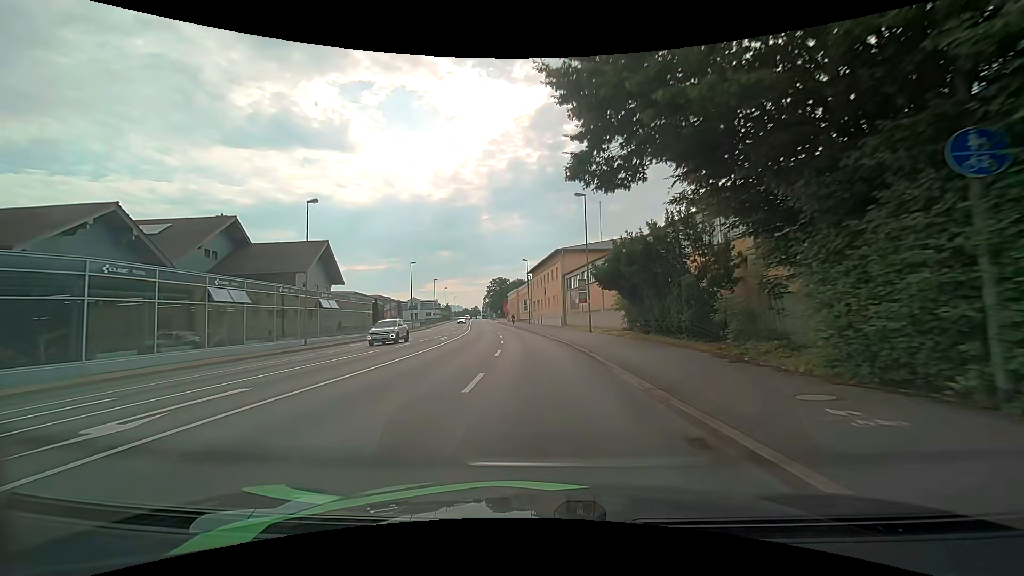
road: primary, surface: asphalt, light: Day
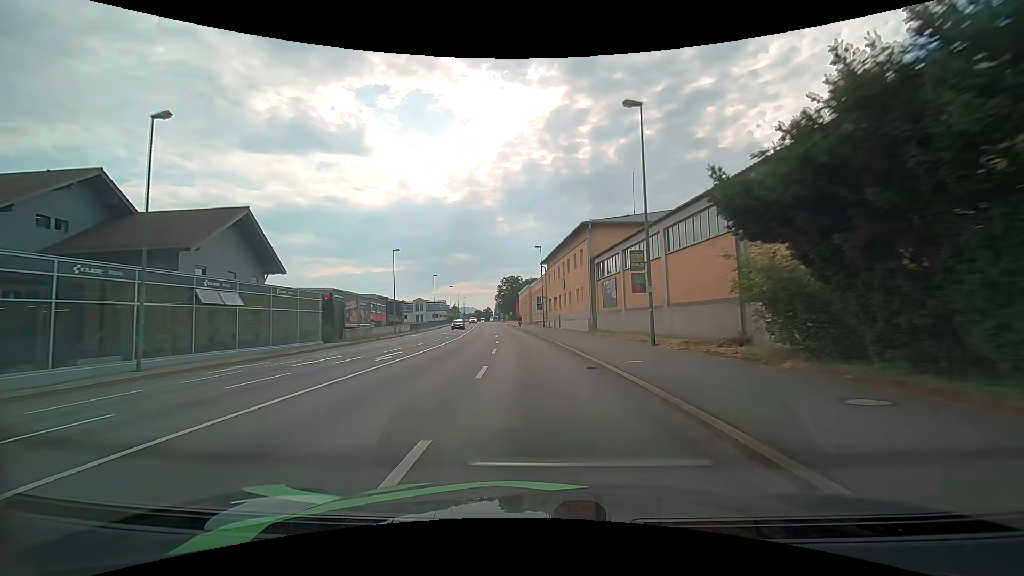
(-0.2, +16.1) m; -1°
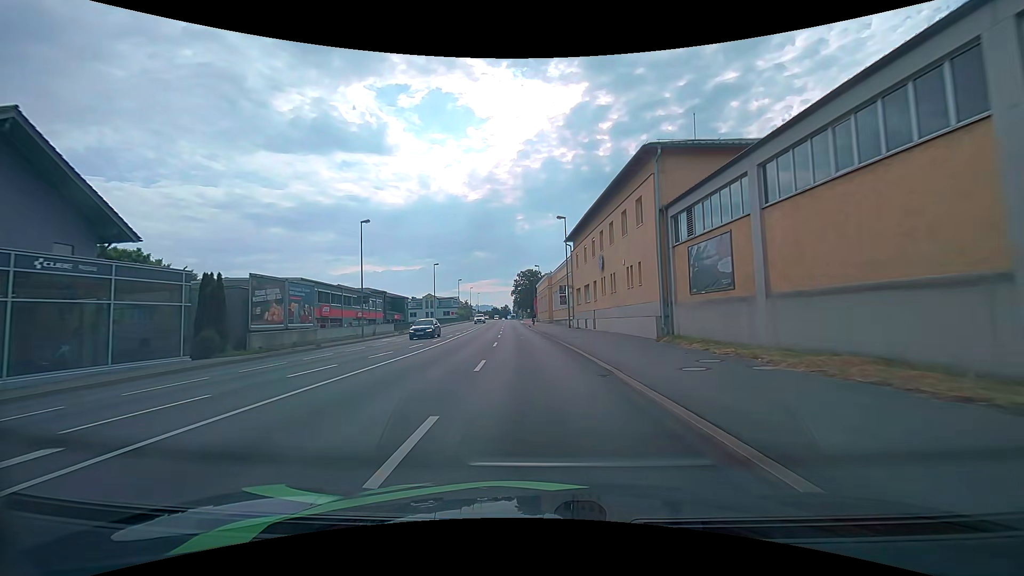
(-0.4, +16.9) m; -2°
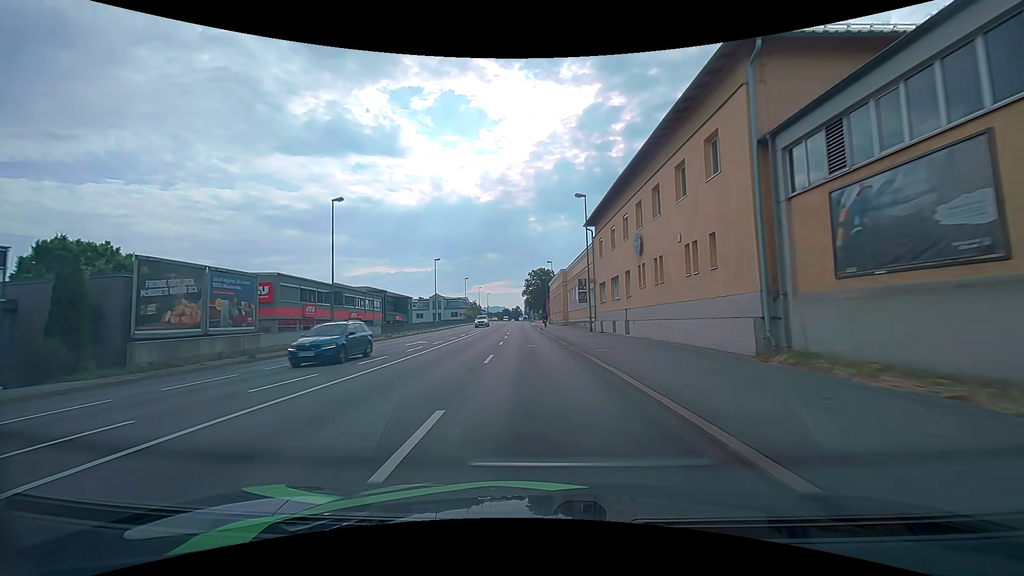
(-0.1, +8.6) m; -2°
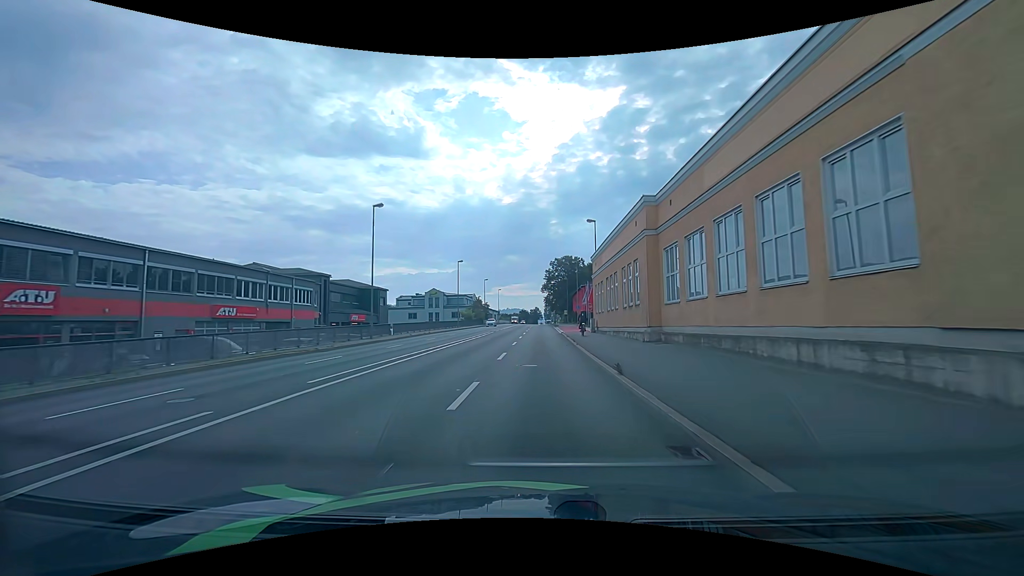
(-1.0, +36.3) m; -2°
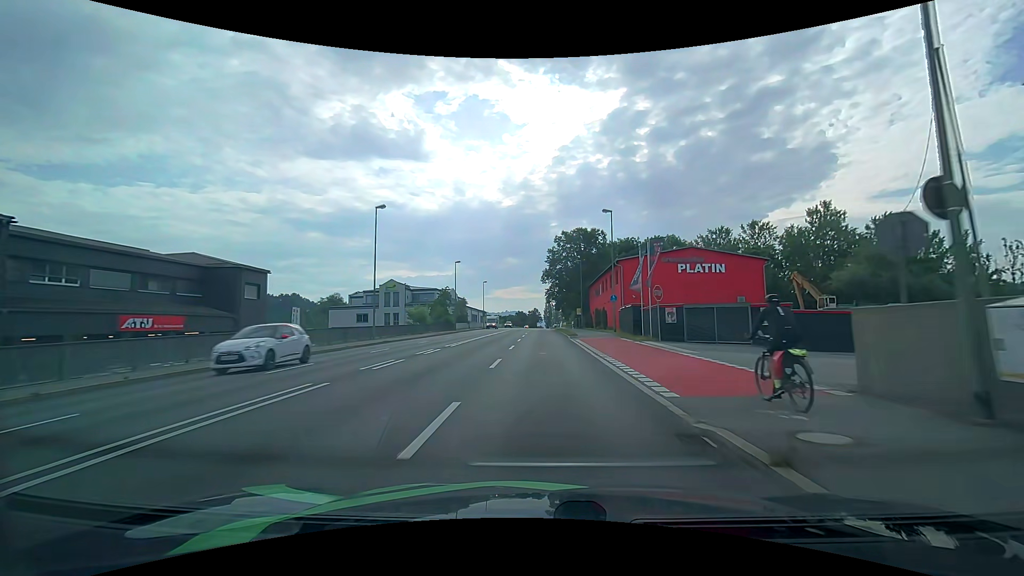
(-0.4, +39.0) m; 0°
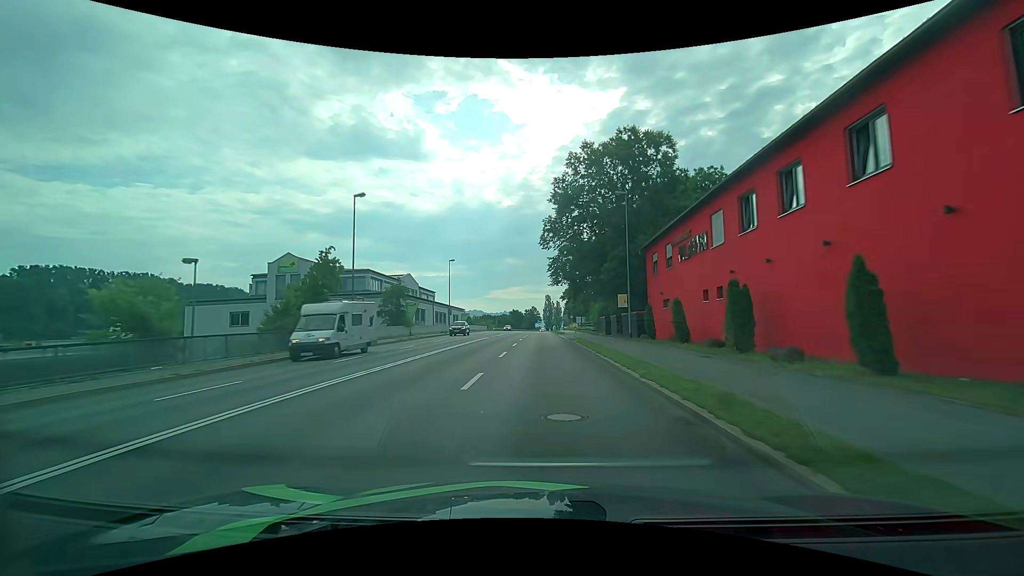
(+0.1, +40.4) m; 0°
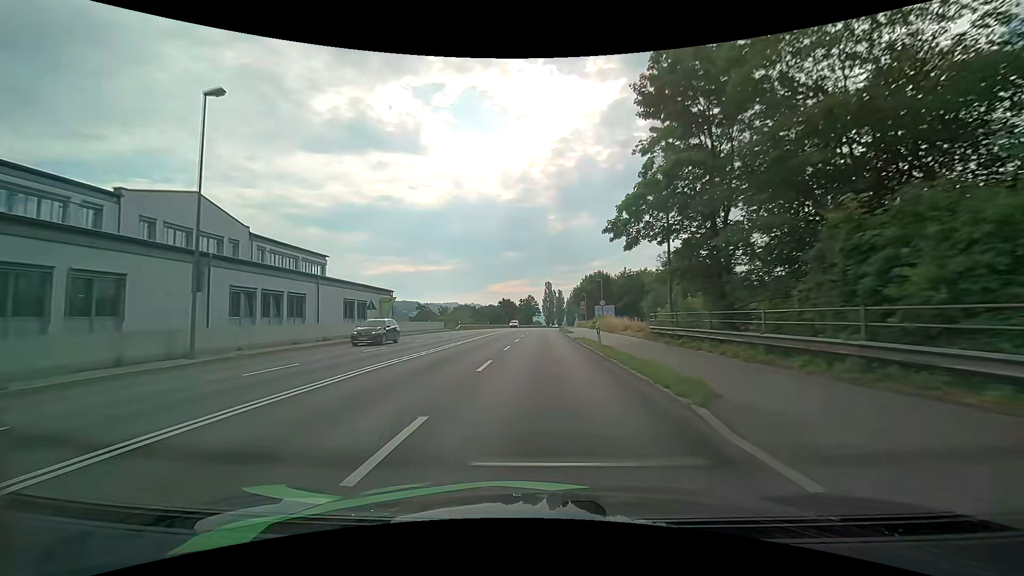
(+0.2, +51.4) m; +1°
(0, +10) (0, +20) (0, +30) (0, +40) (0, +50) (0, +60) (0, +70) (+1, +80) (+1, +90) (+1, +100) m
